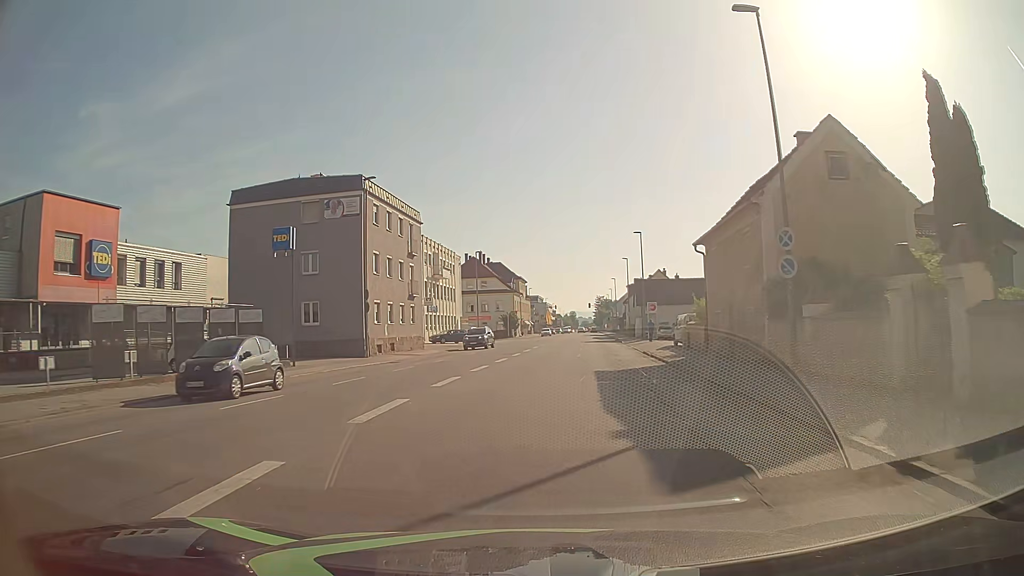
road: tertiary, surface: asphalt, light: Day
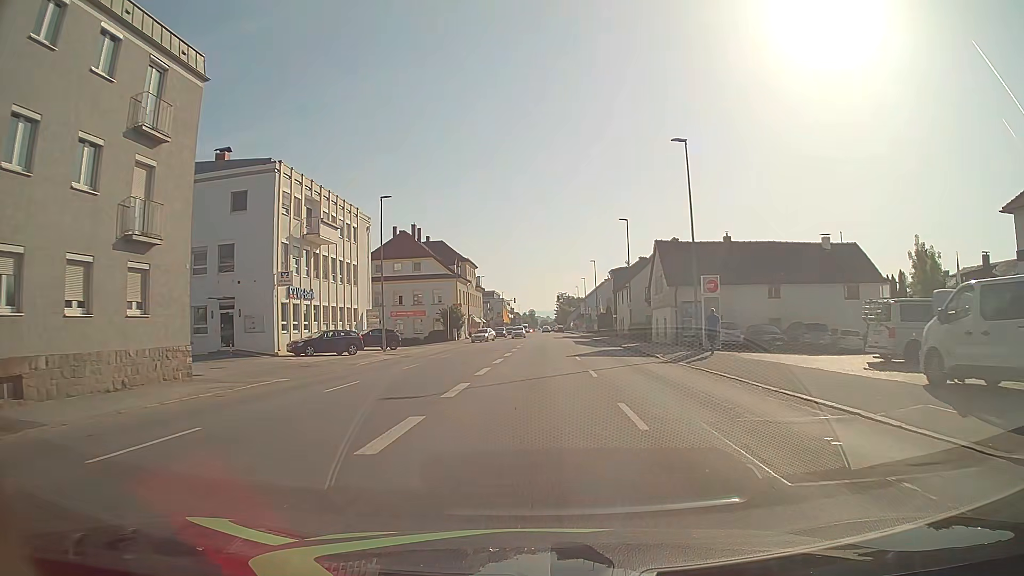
(+0.4, +32.4) m; +3°
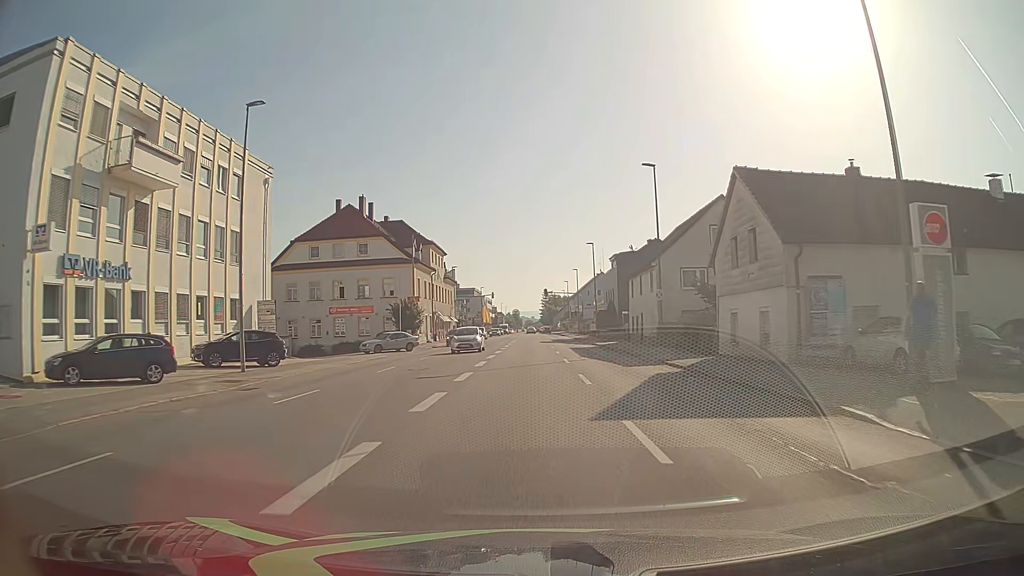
(+0.1, +20.3) m; +1°
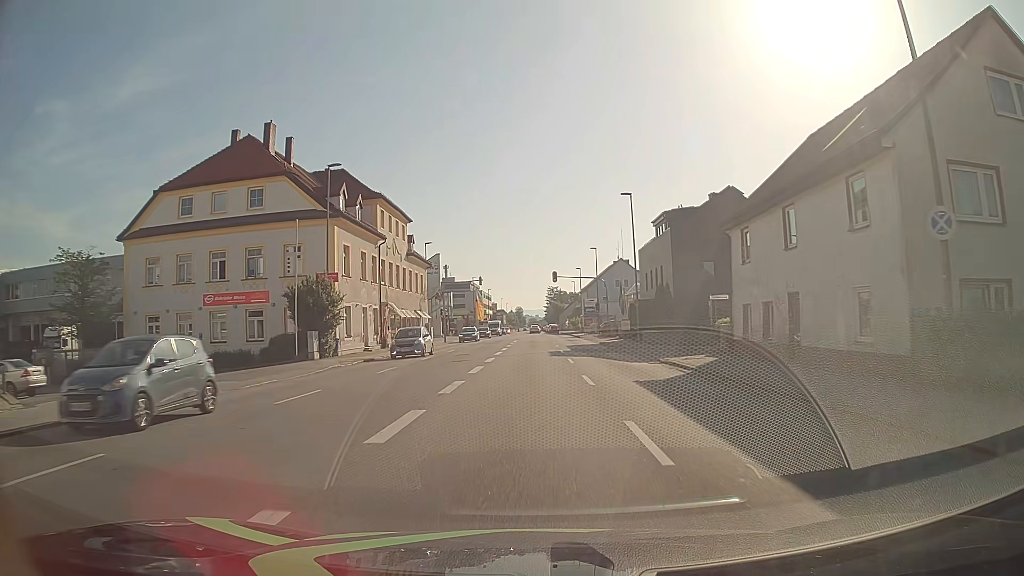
(-0.1, +27.2) m; 0°
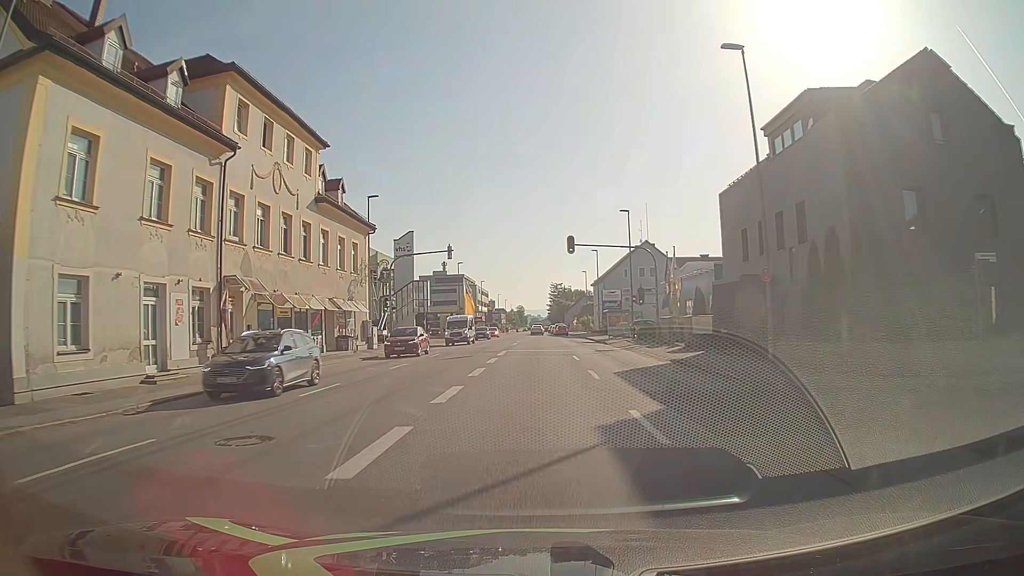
(-0.4, +25.9) m; -1°
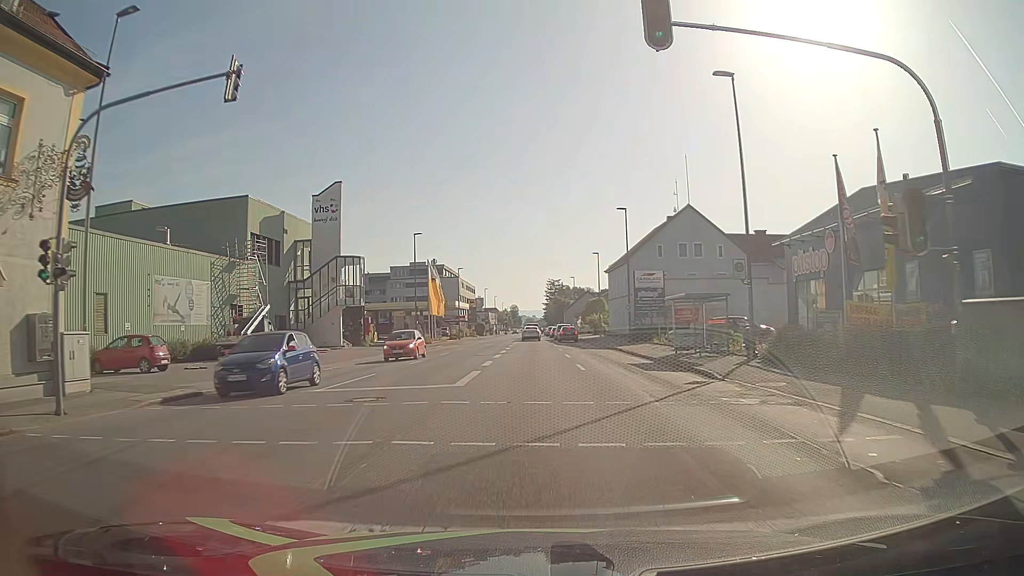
(0.0, +30.3) m; 0°
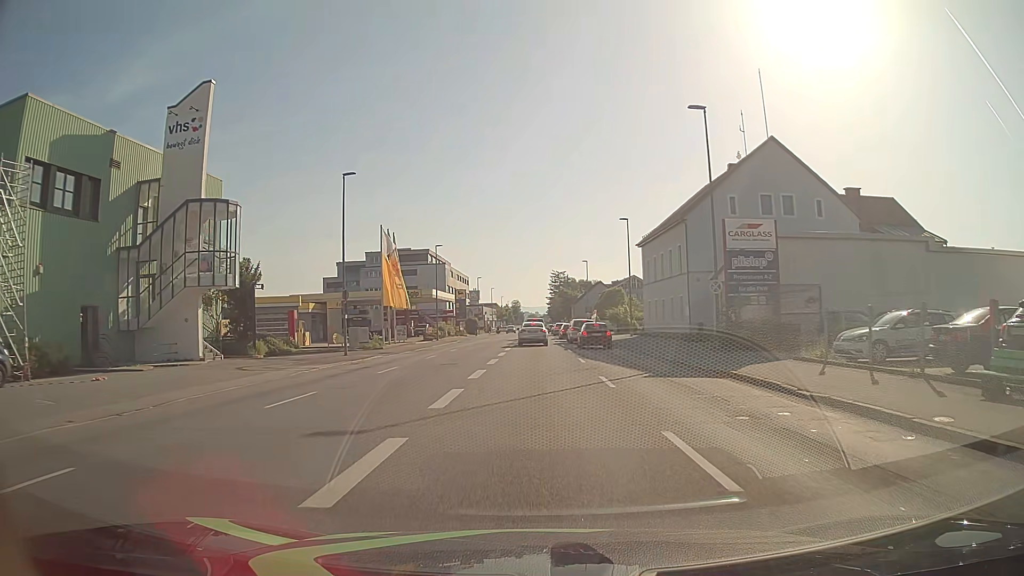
(+0.2, +24.1) m; 0°
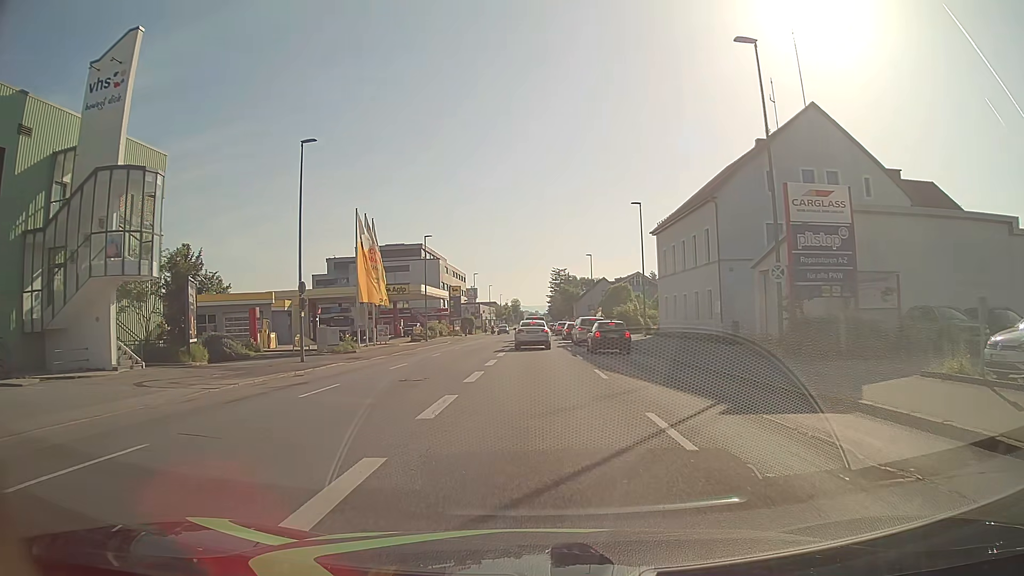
(0.0, +7.2) m; 0°
